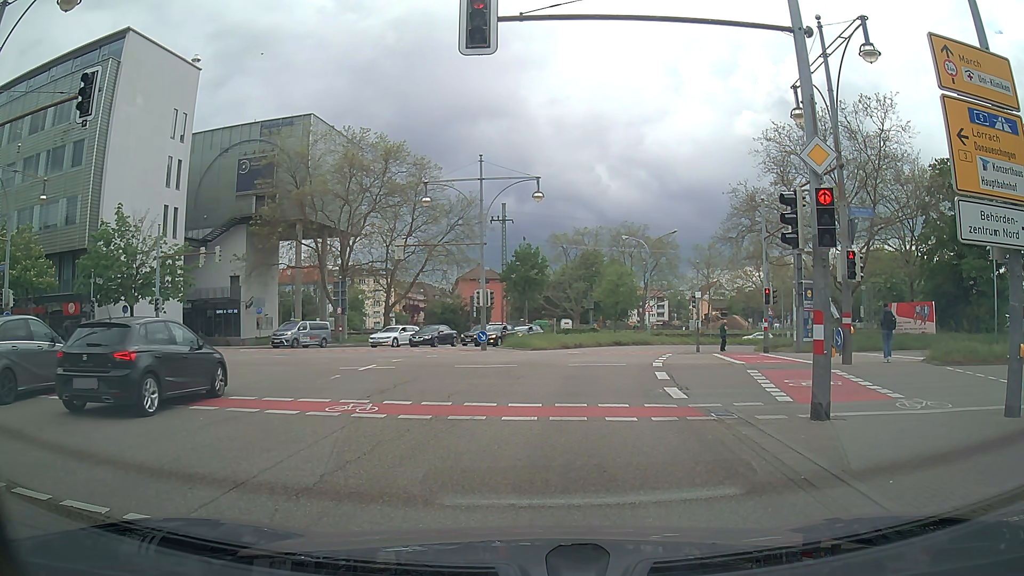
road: primary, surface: asphalt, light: Day
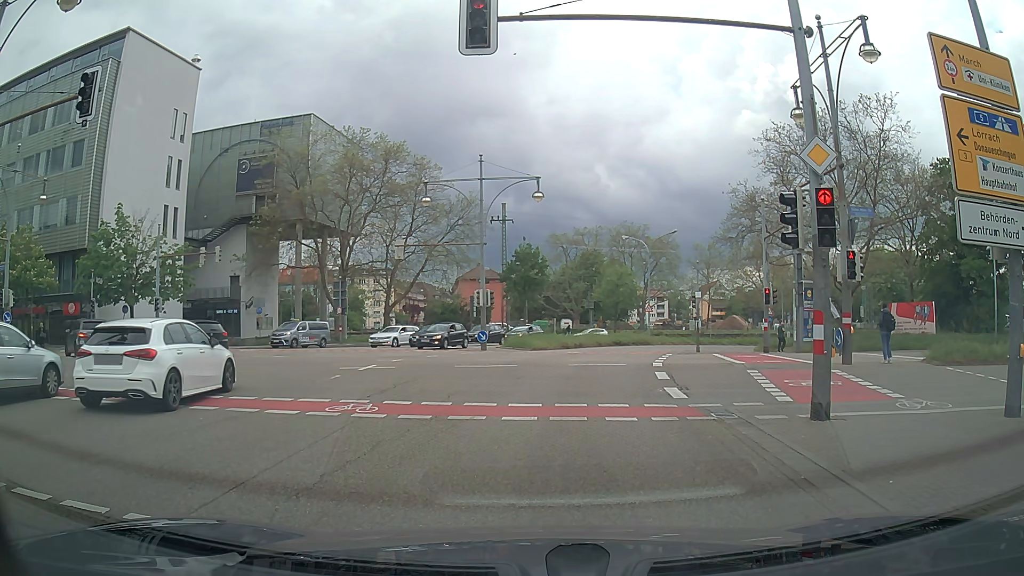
(0.0, 0.0) m; 0°
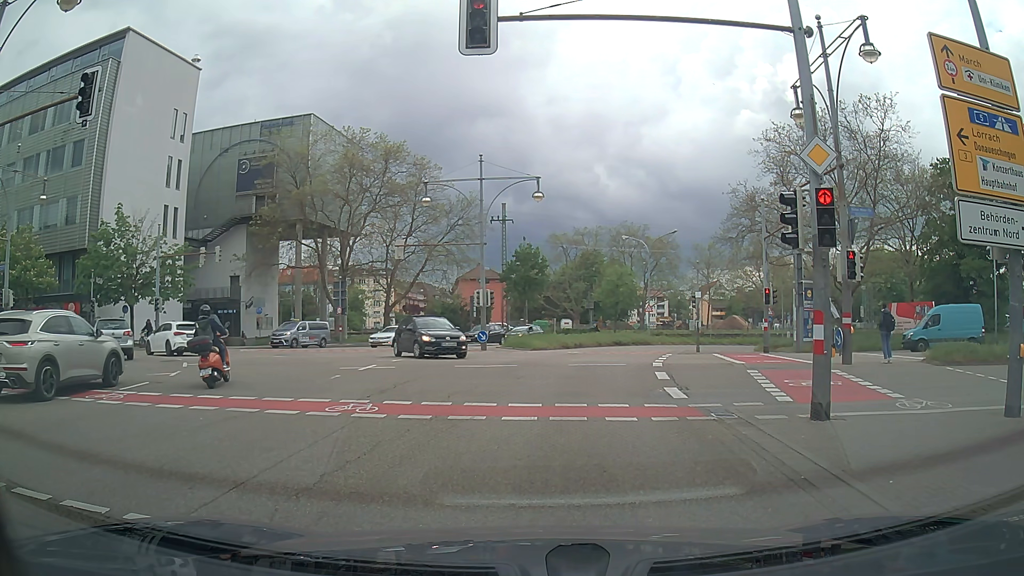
(0.0, 0.0) m; 0°
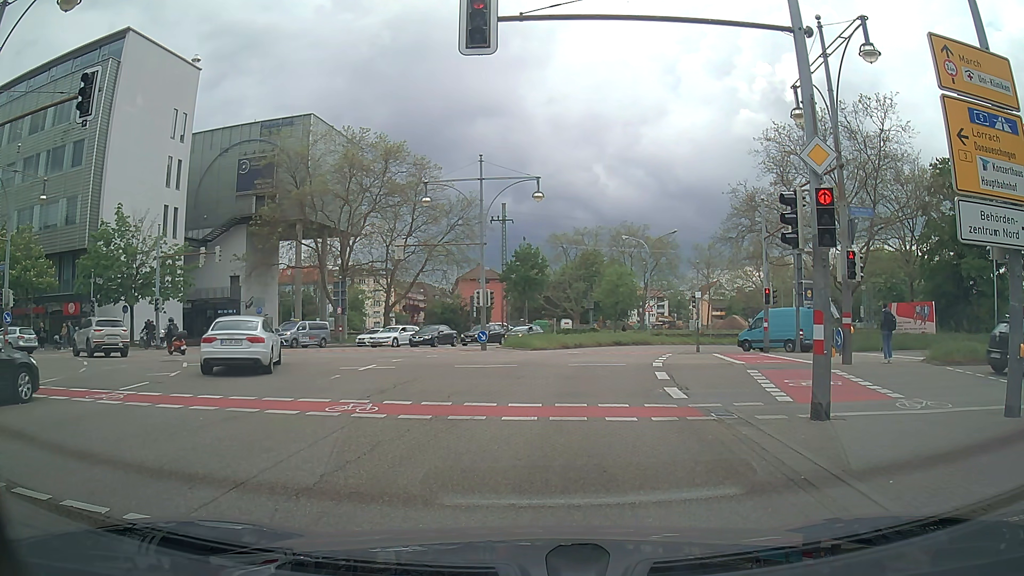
(0.0, 0.0) m; 0°
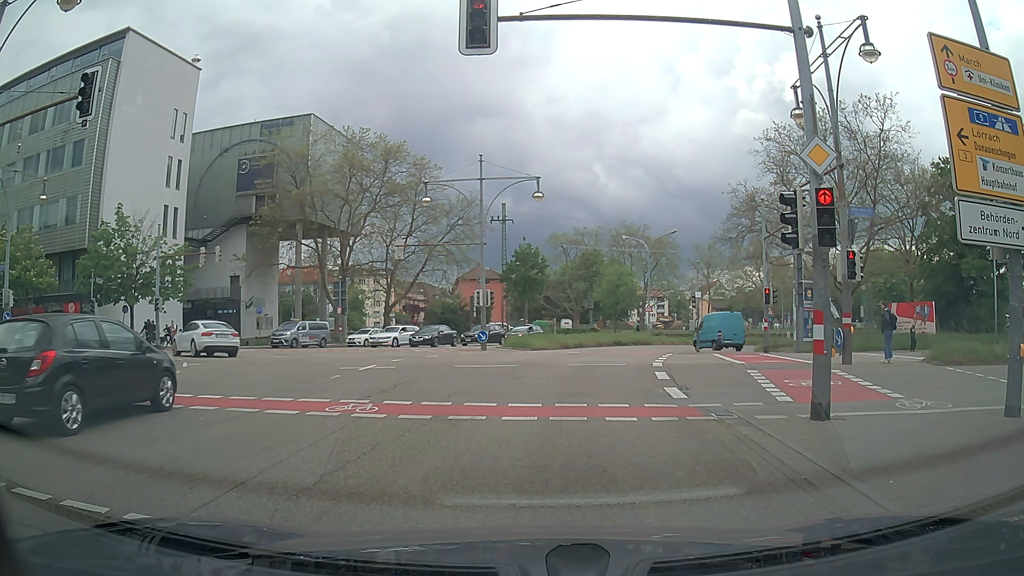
(0.0, 0.0) m; 0°
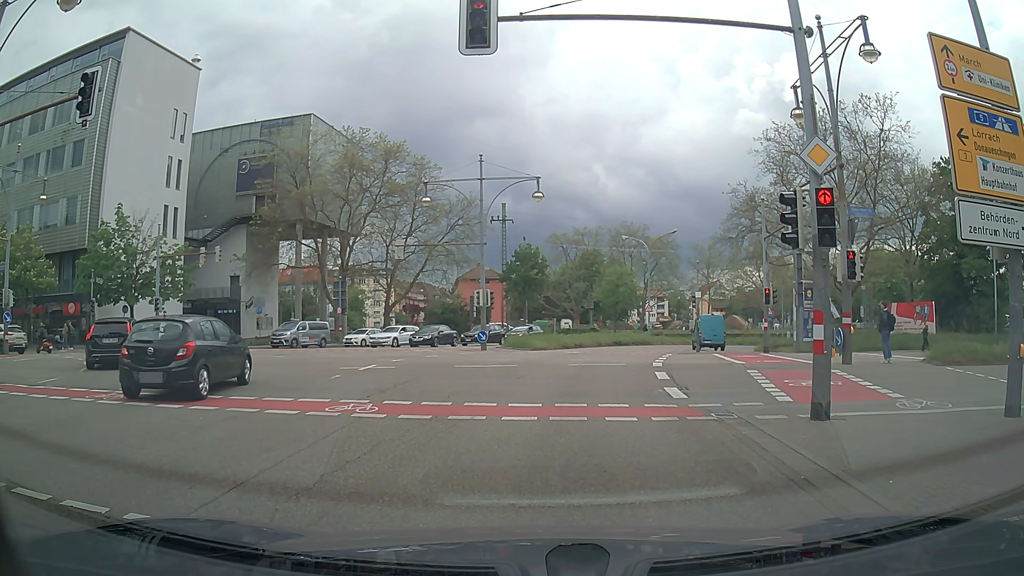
(0.0, 0.0) m; 0°
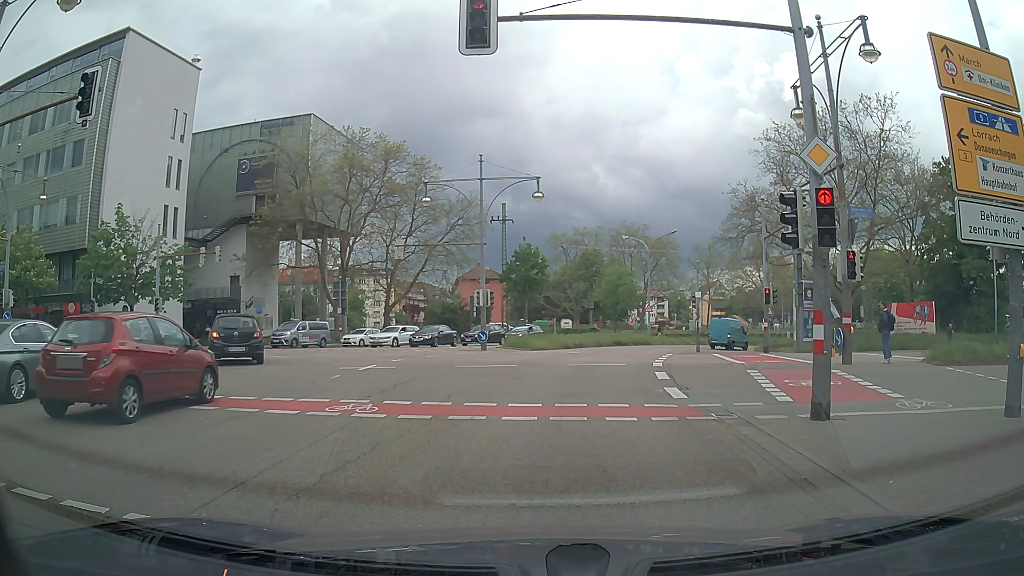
(0.0, 0.0) m; 0°
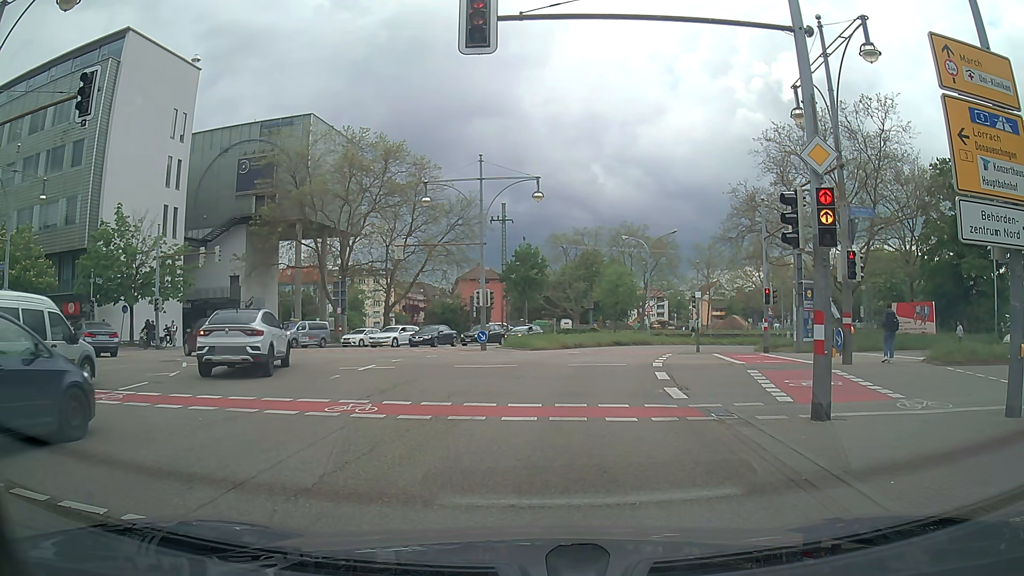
(0.0, 0.0) m; 0°
(+1, +10) (+2, +20) (+4, +30) (+7, +39) (+11, +48) (+17, +56) (+25, +62) (+35, +64) (+45, +64) (+55, +63) m
